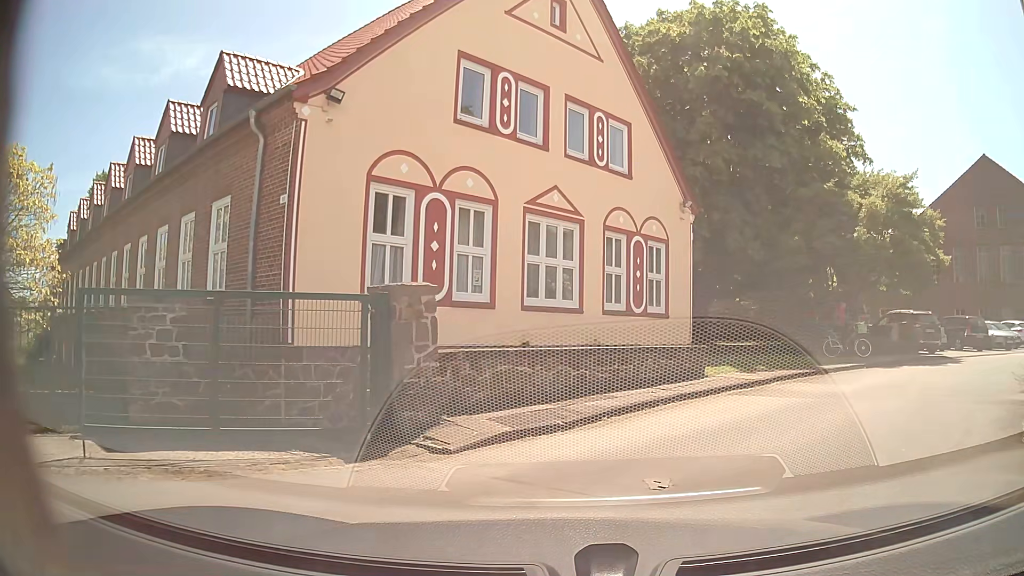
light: Day
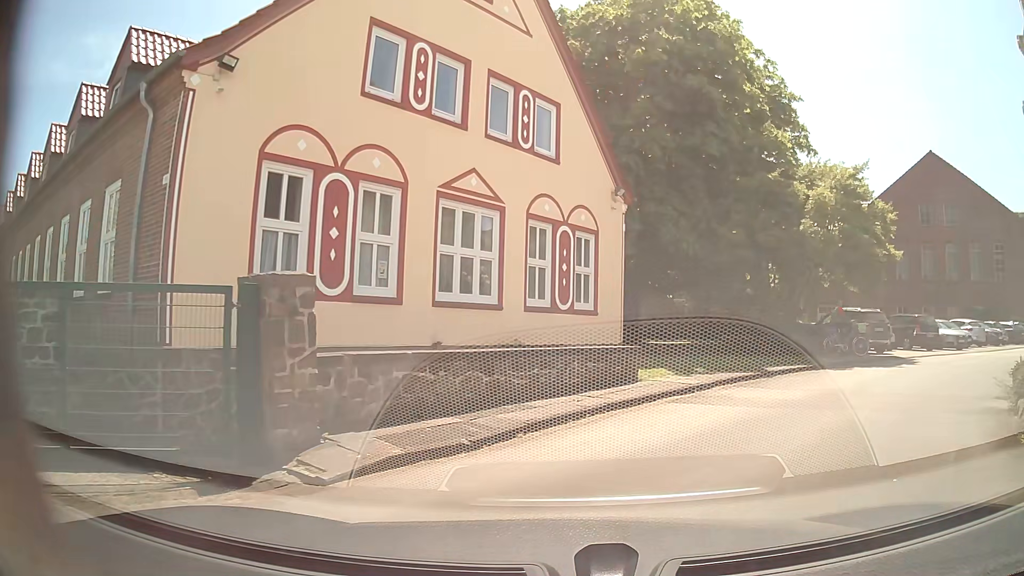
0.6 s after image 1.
(+0.1, +1.6) m; +8°
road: service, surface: asphalt
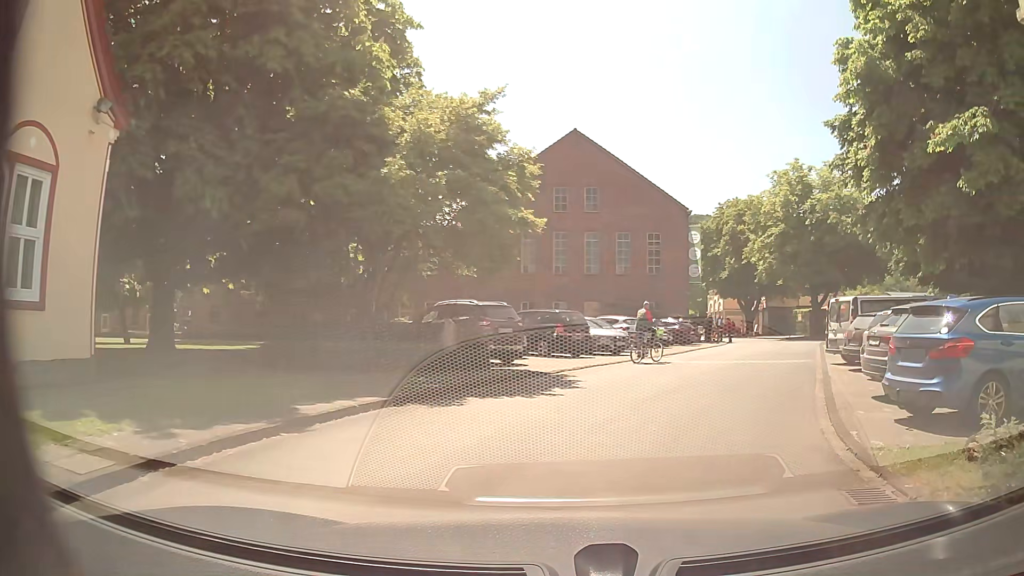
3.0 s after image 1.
(+2.2, +7.7) m; +31°
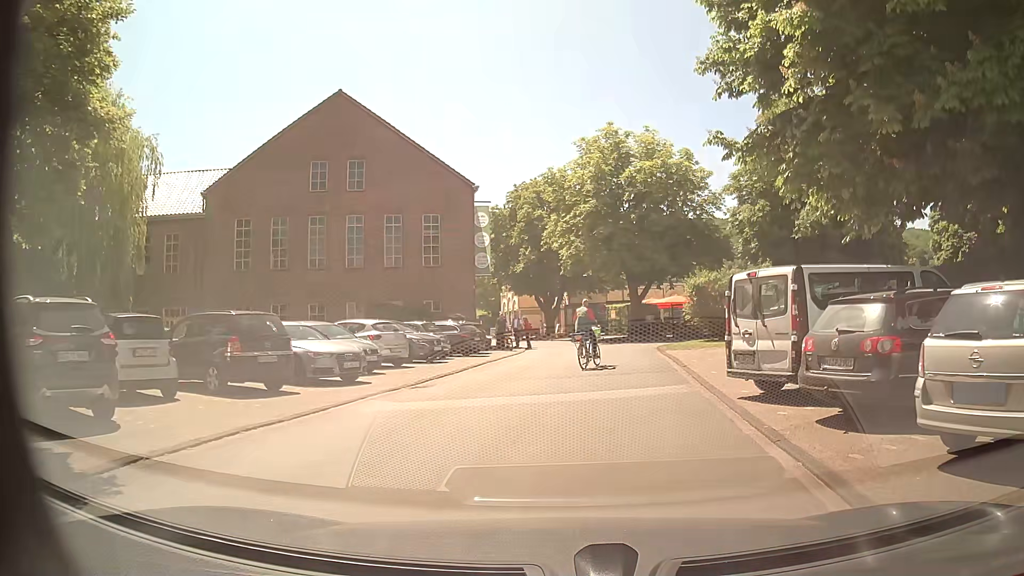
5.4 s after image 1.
(+1.8, +10.0) m; +18°
(0, +10) (+1, +20) (+2, +30) (+1, +40) (-1, +49) (-5, +59) (-8, +68) (-11, +78) (-14, +88) (-16, +97) m
